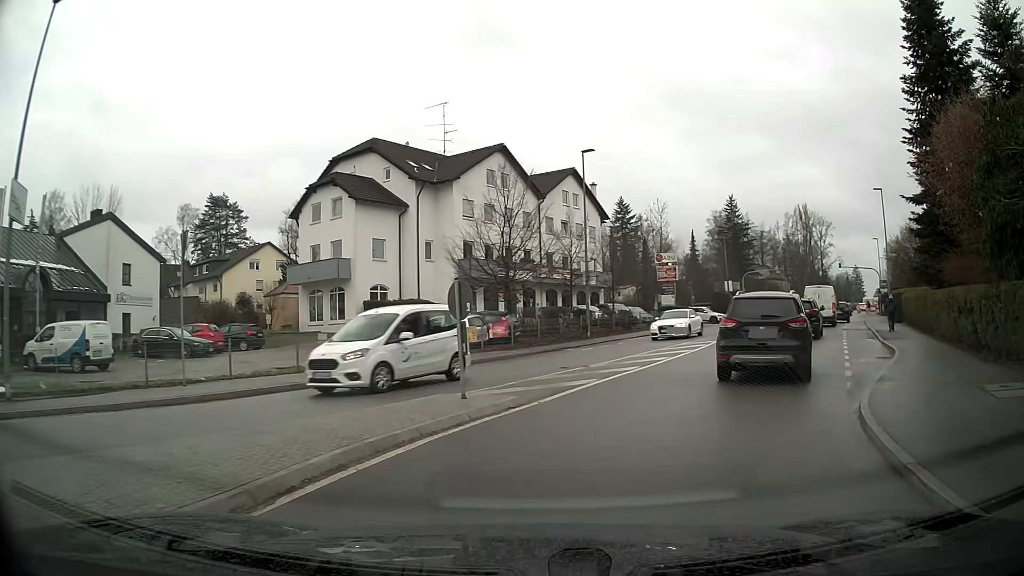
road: tertiary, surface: asphalt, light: Day
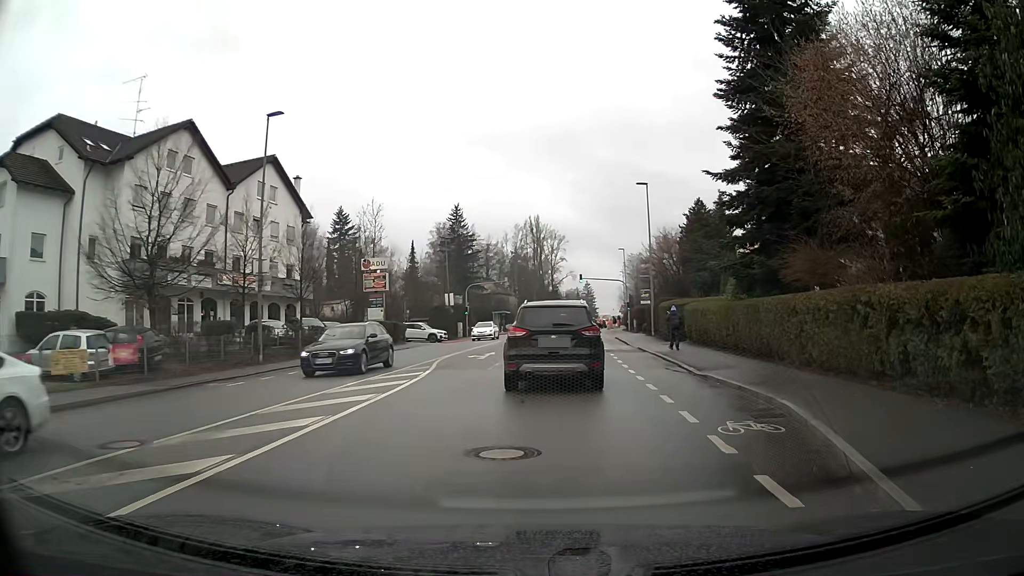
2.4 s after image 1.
(+1.9, +9.2) m; +21°
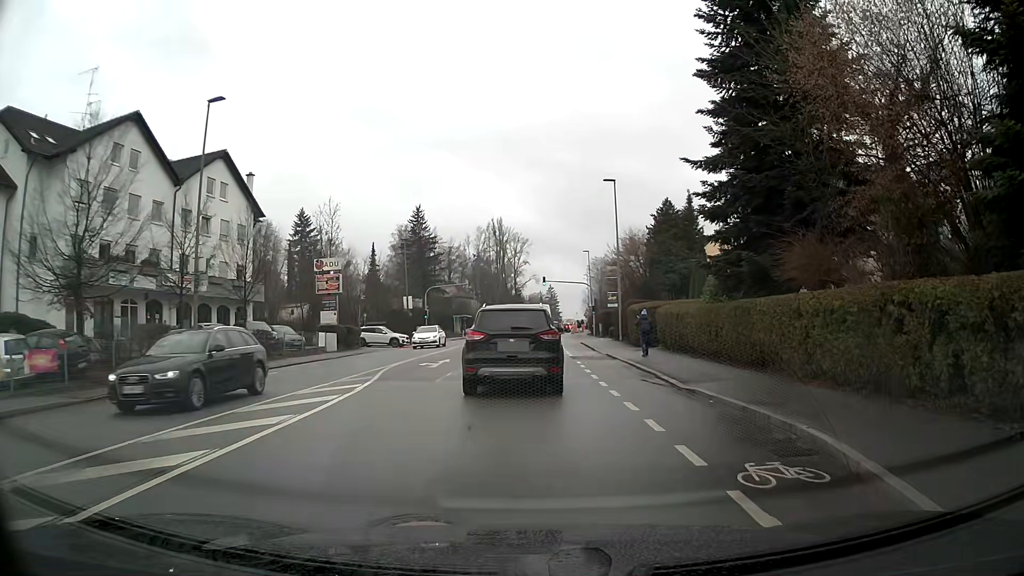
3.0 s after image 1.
(+0.1, +2.5) m; +2°
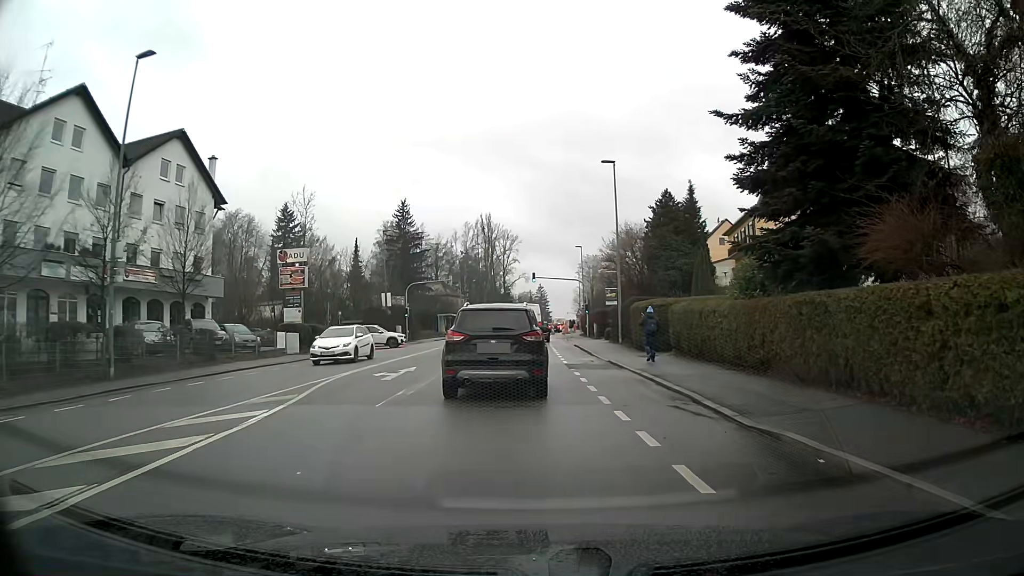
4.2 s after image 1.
(0.0, +5.0) m; +1°
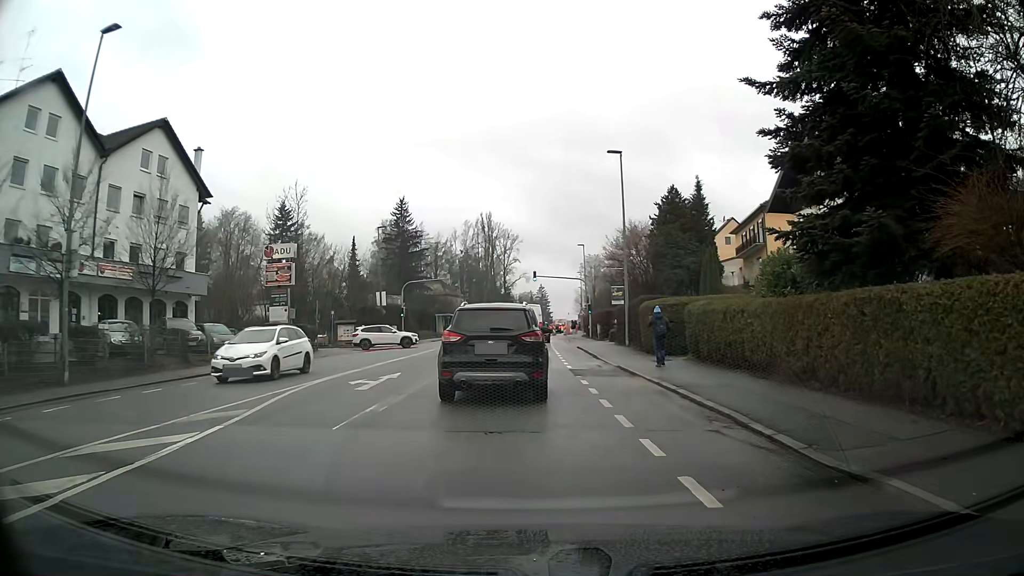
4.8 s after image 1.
(0.0, +2.4) m; 0°
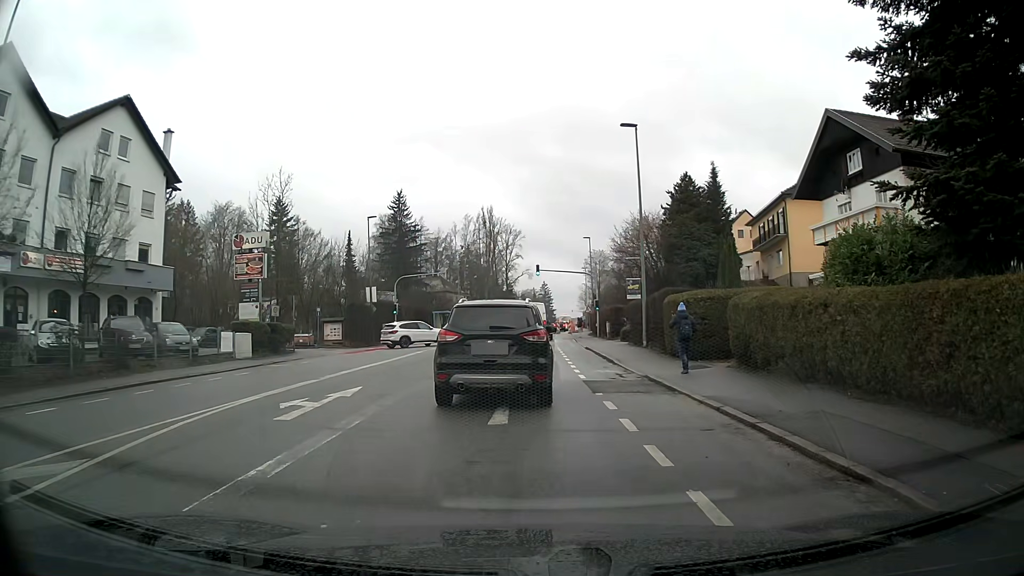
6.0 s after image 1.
(0.0, +4.5) m; 0°
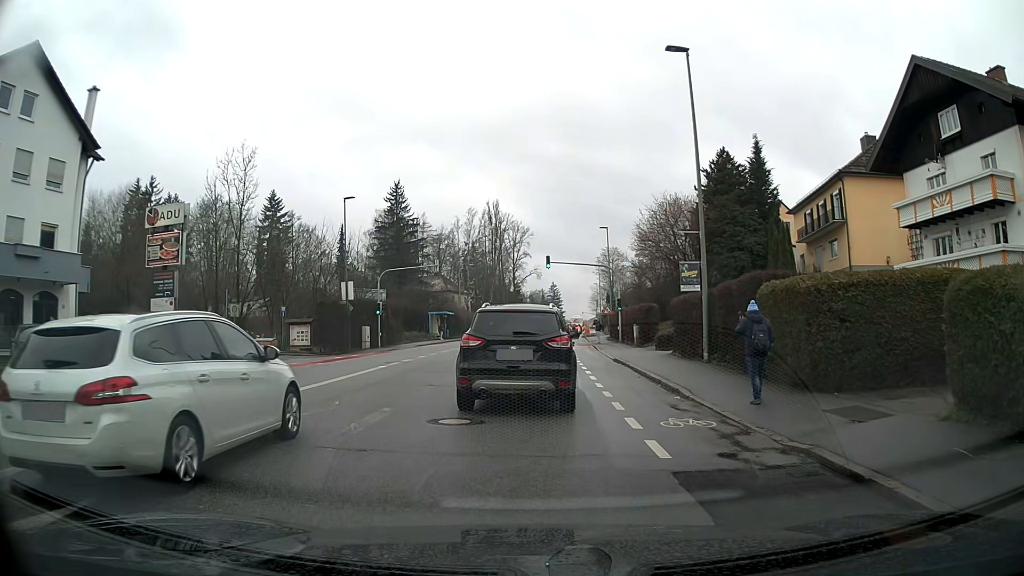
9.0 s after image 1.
(-0.1, +9.3) m; -1°
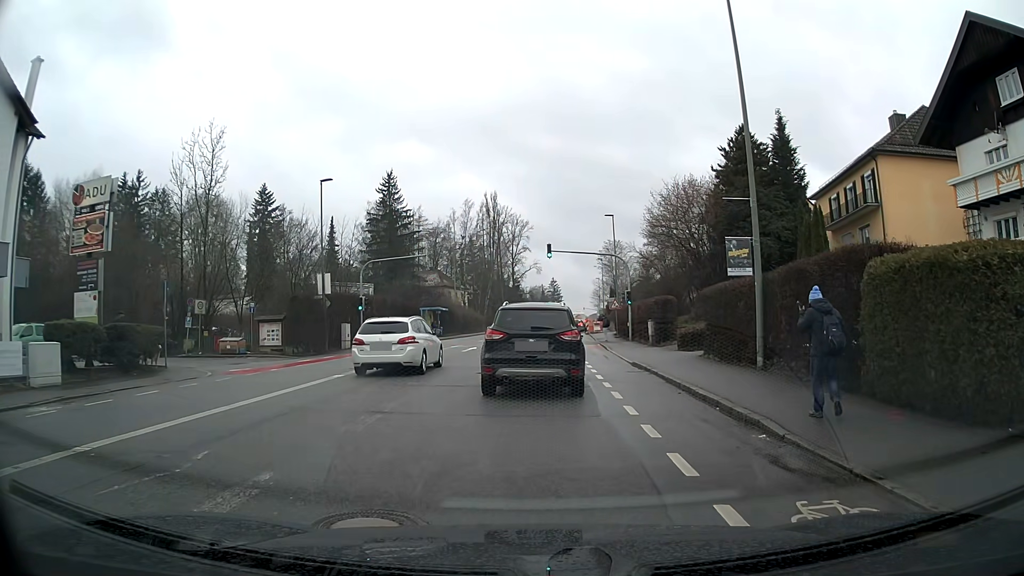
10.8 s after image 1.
(0.0, +5.1) m; 0°
(0, +10) (0, +20) (0, +30) (+1, +40) (+1, +50) (+2, +60) (+2, +70) (+4, +80) (+5, +90) (+6, +100) m
